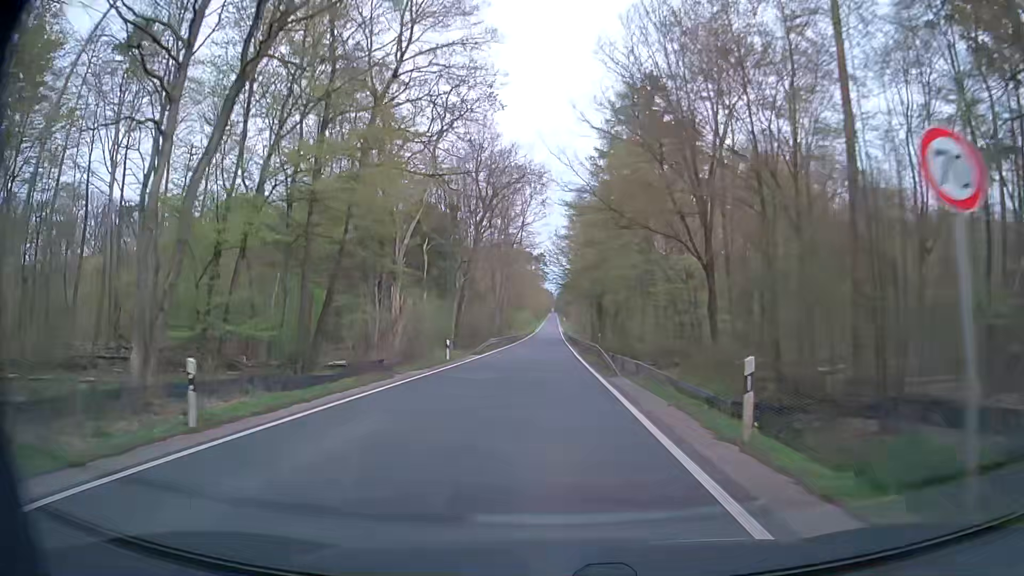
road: secondary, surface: asphalt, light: Day
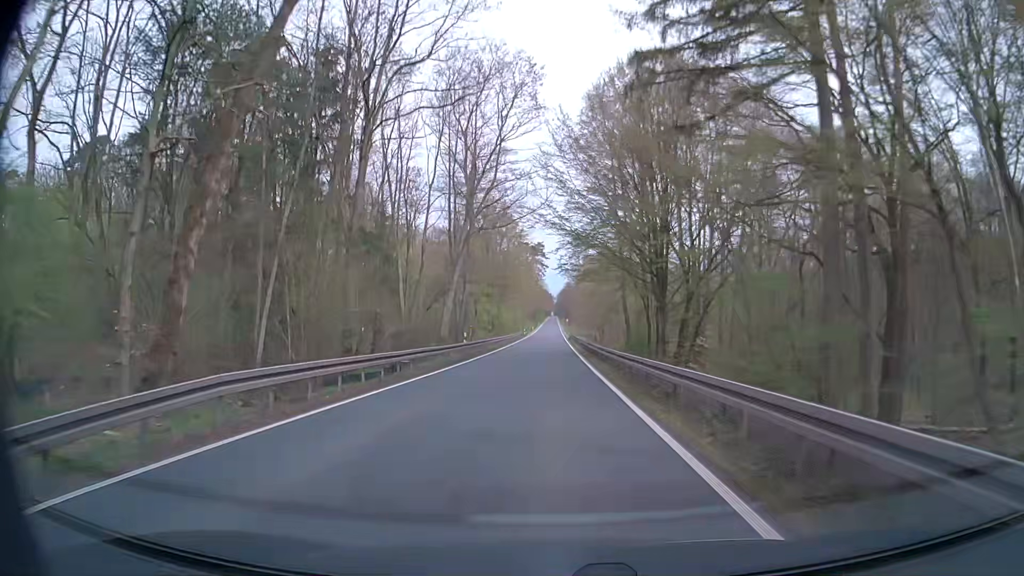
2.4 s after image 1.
(-0.3, +43.1) m; 0°
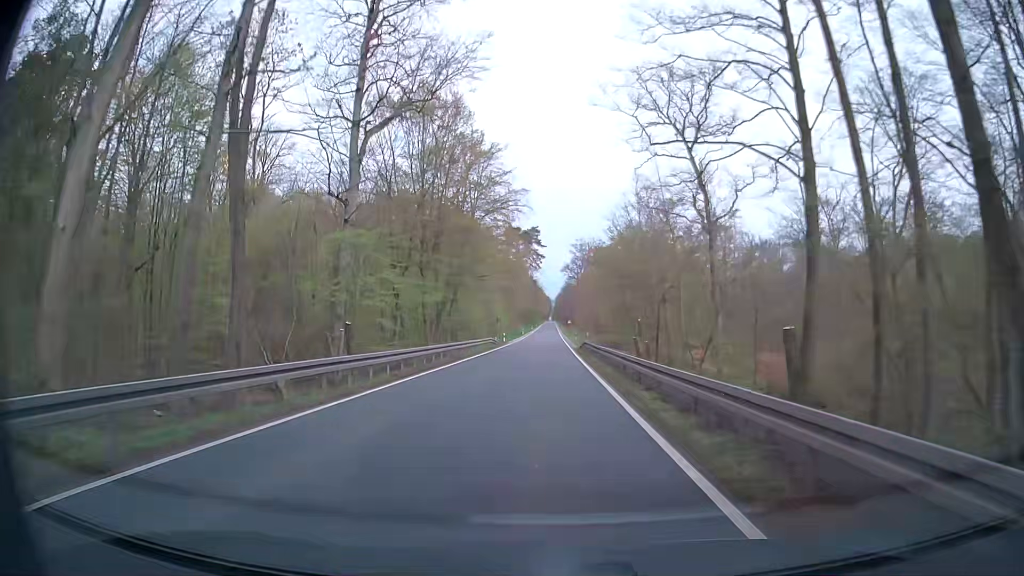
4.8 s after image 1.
(+0.1, +42.8) m; 0°
(0, +10) (0, +20) (0, +30) (0, +40) (0, +50) (0, +60) (0, +70) (0, +80) (0, +90) (-1, +100) m
